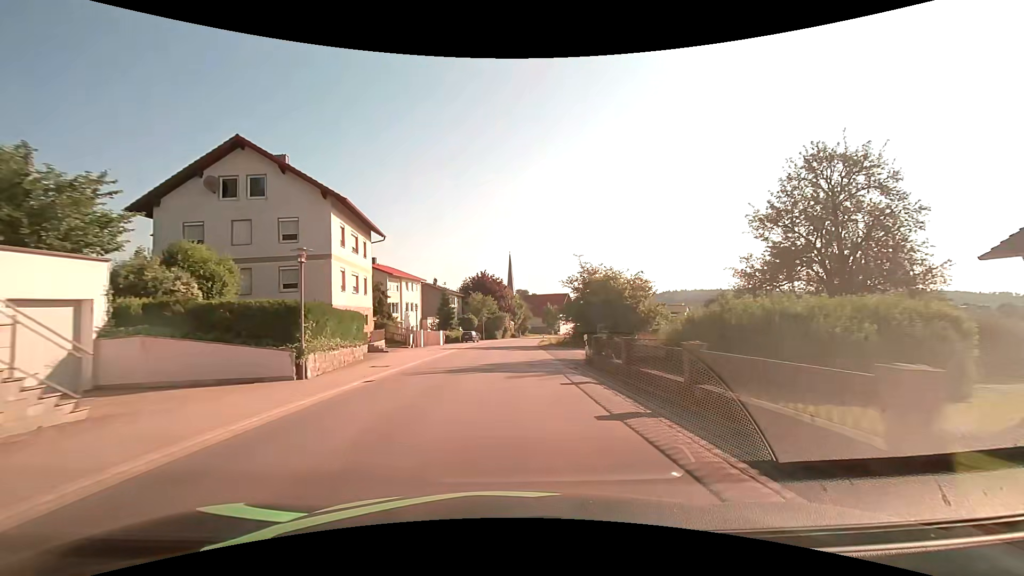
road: tertiary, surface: asphalt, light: Day
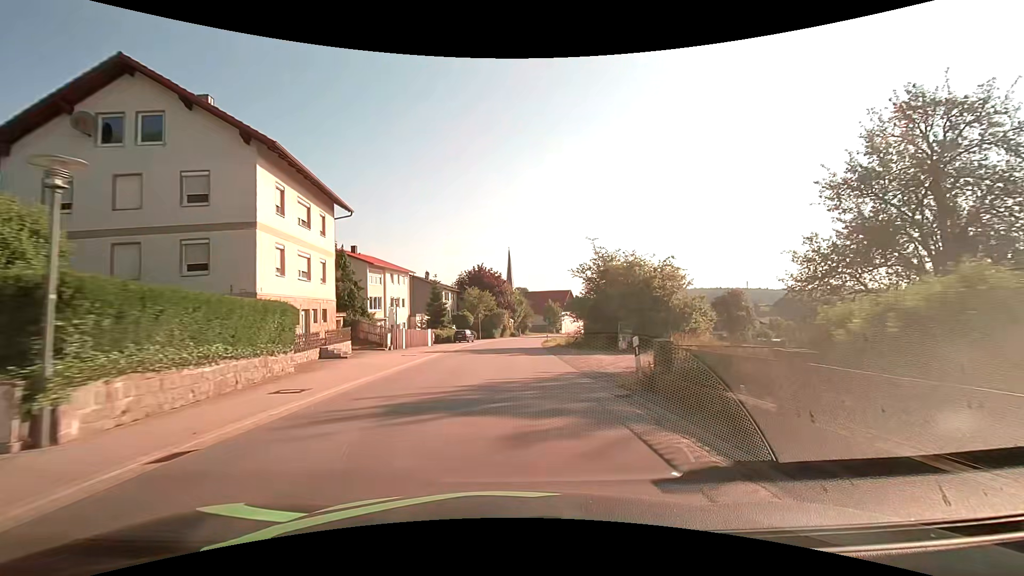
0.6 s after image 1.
(0.0, +8.0) m; 0°
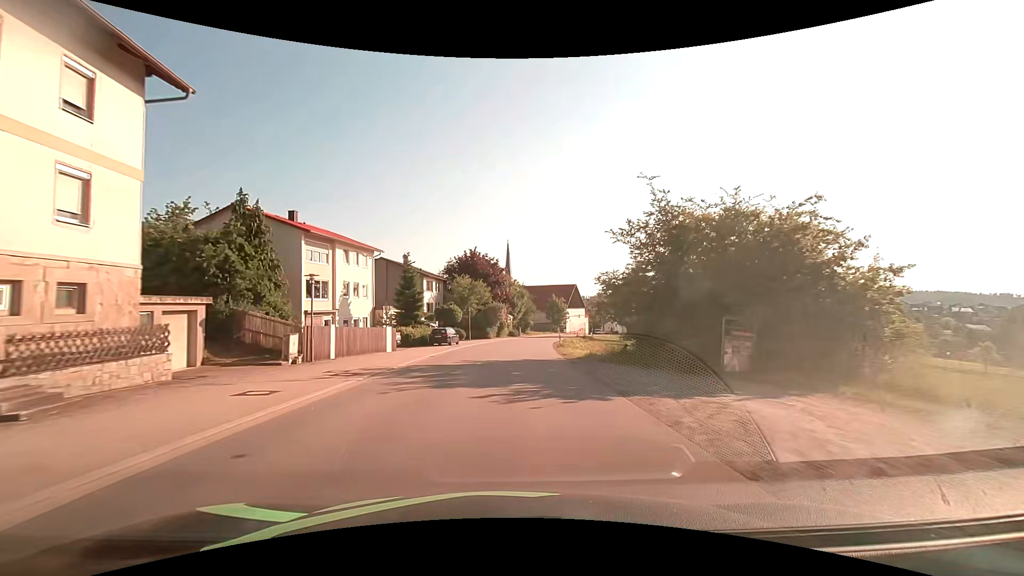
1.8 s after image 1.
(0.0, +16.0) m; 0°
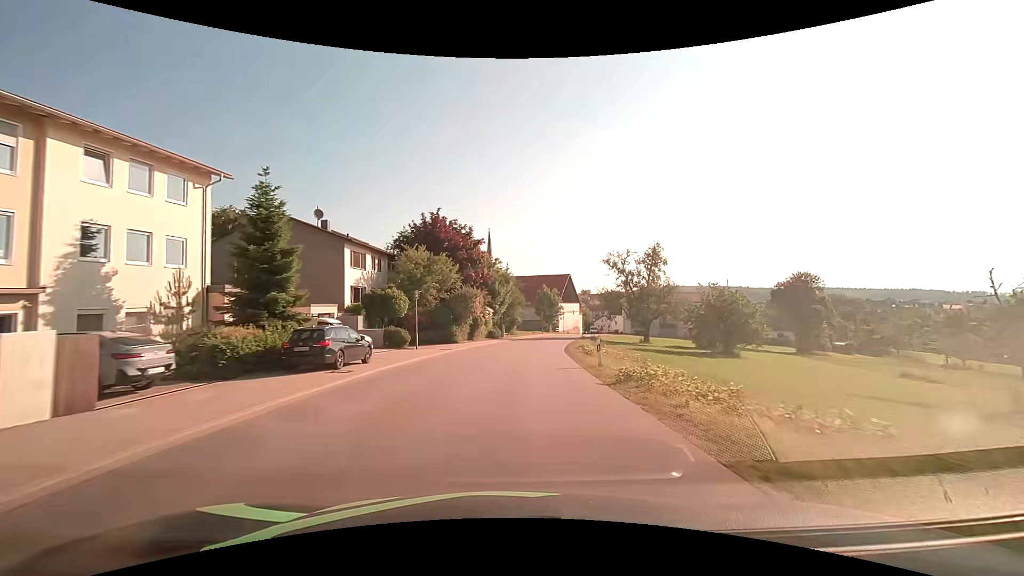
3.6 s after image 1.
(+0.4, +23.8) m; +2°
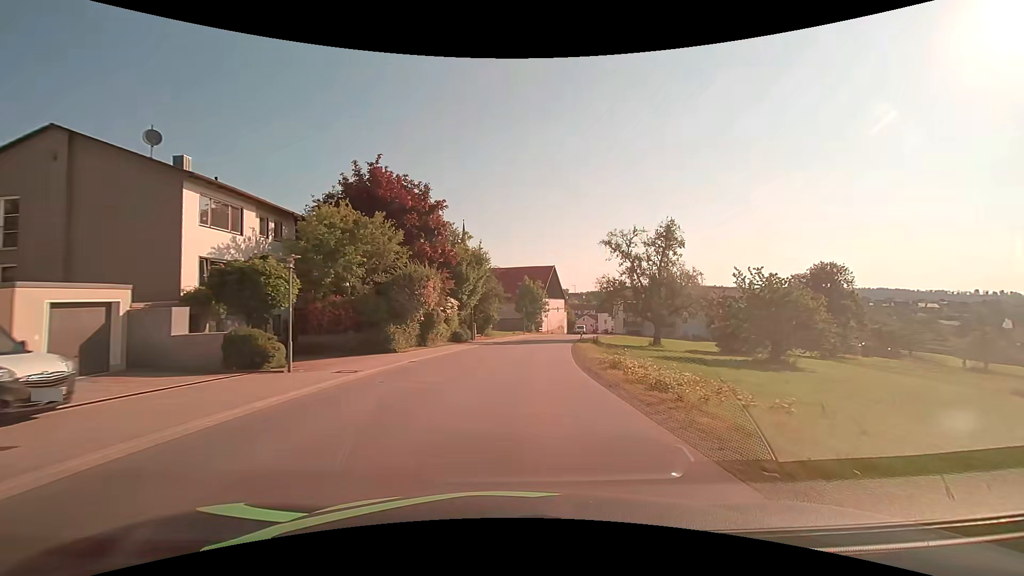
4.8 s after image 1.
(+0.3, +15.7) m; +3°
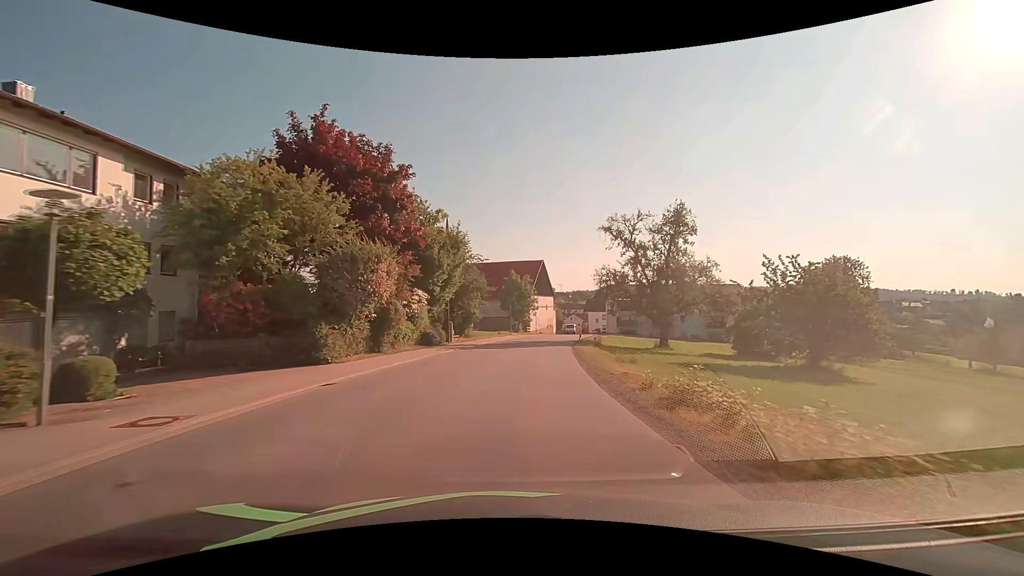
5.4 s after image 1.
(+0.1, +7.9) m; +2°
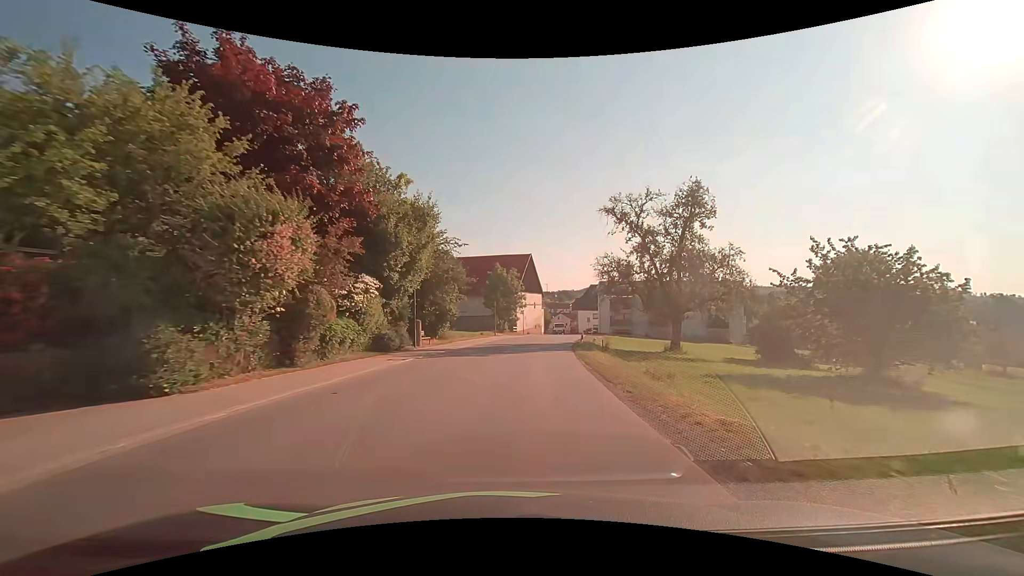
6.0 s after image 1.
(+0.1, +7.8) m; +1°
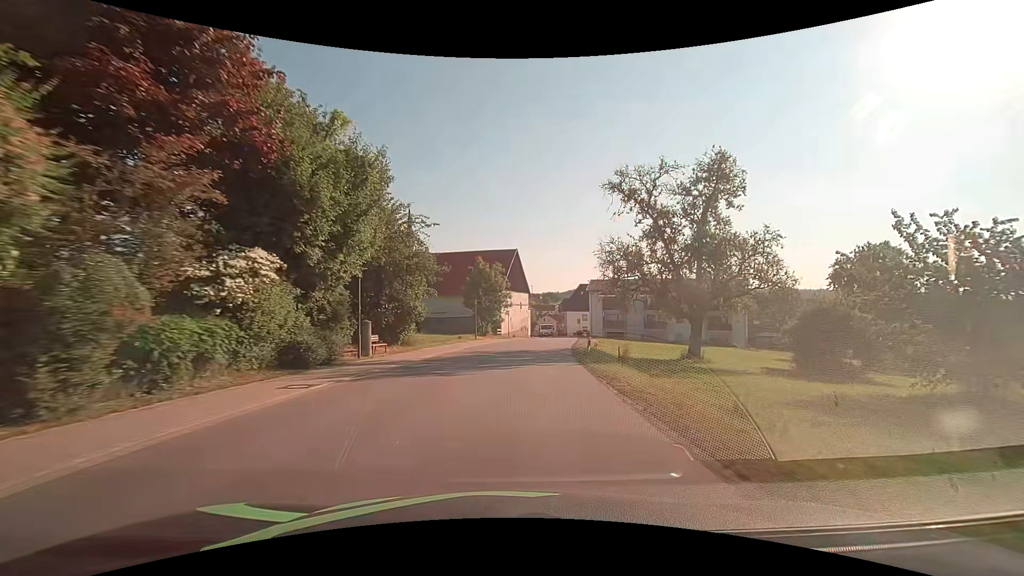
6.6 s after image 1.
(+0.1, +7.8) m; +2°
(0, +10) (+1, +20) (+2, +30) (+3, +40) (+4, +50) (+6, +60) (+7, +70) (+8, +80) (+9, +89) (+9, +99) m
